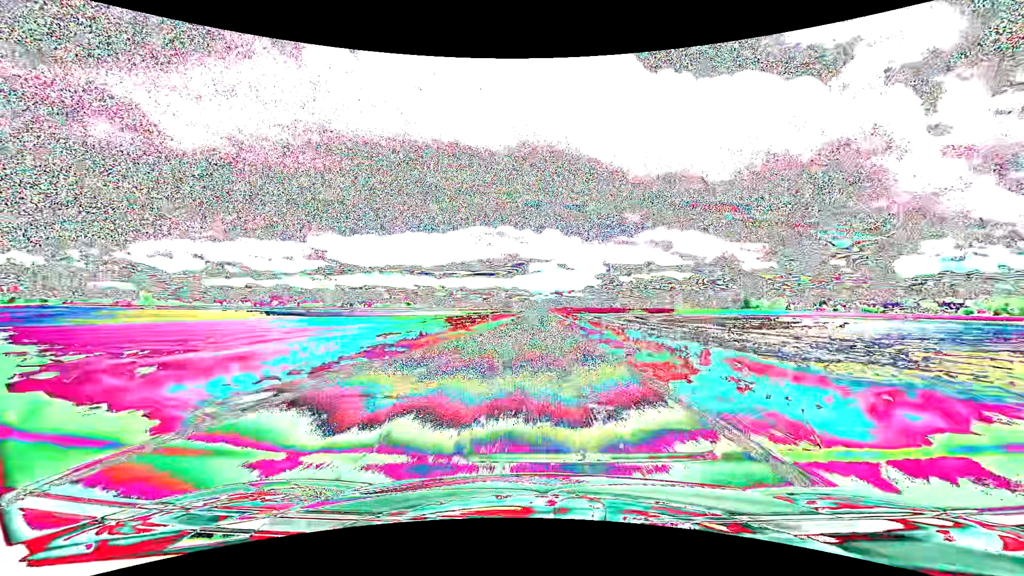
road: tertiary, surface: asphalt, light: Day
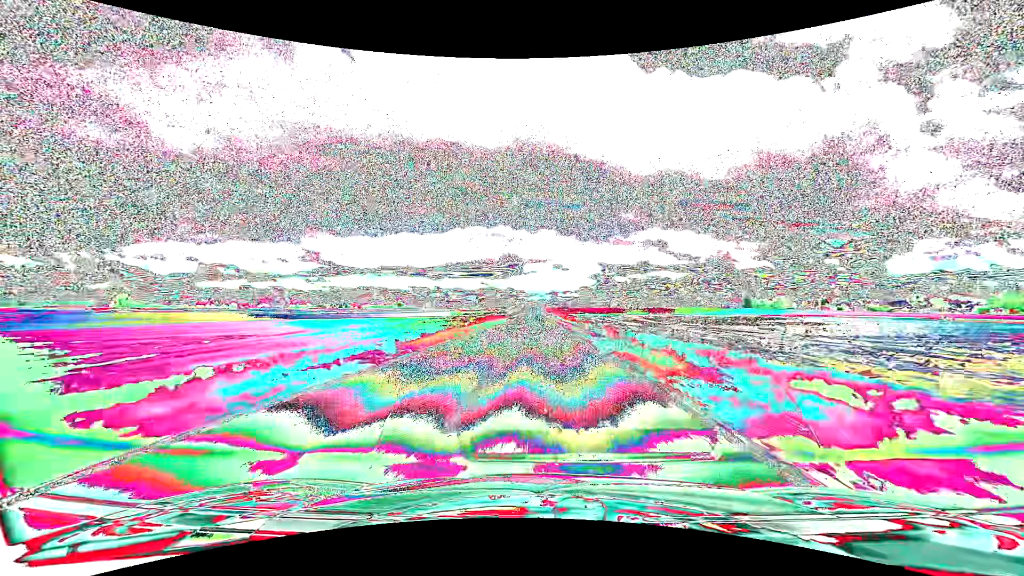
(+0.1, +16.9) m; 0°
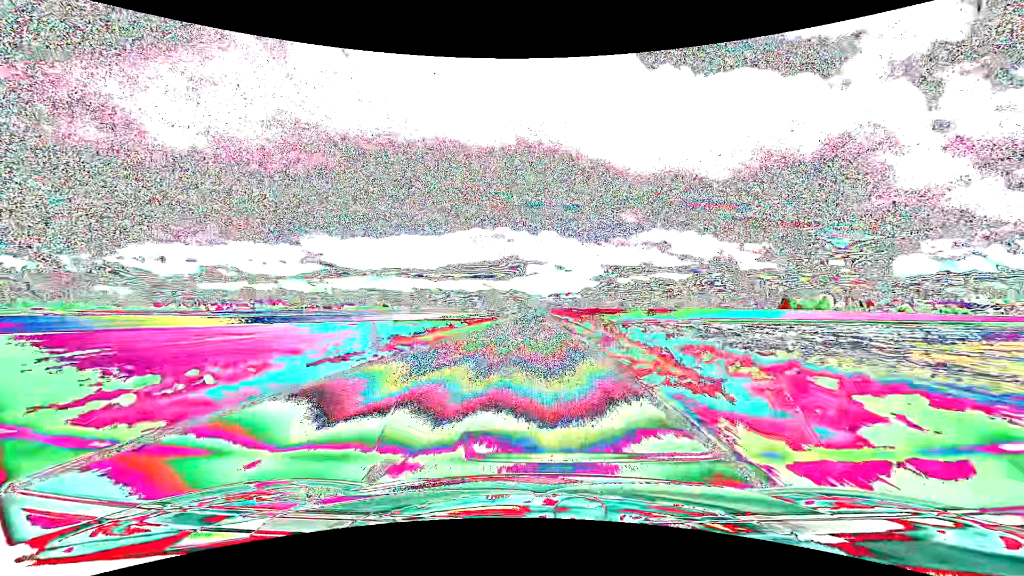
(+0.2, +67.7) m; 0°
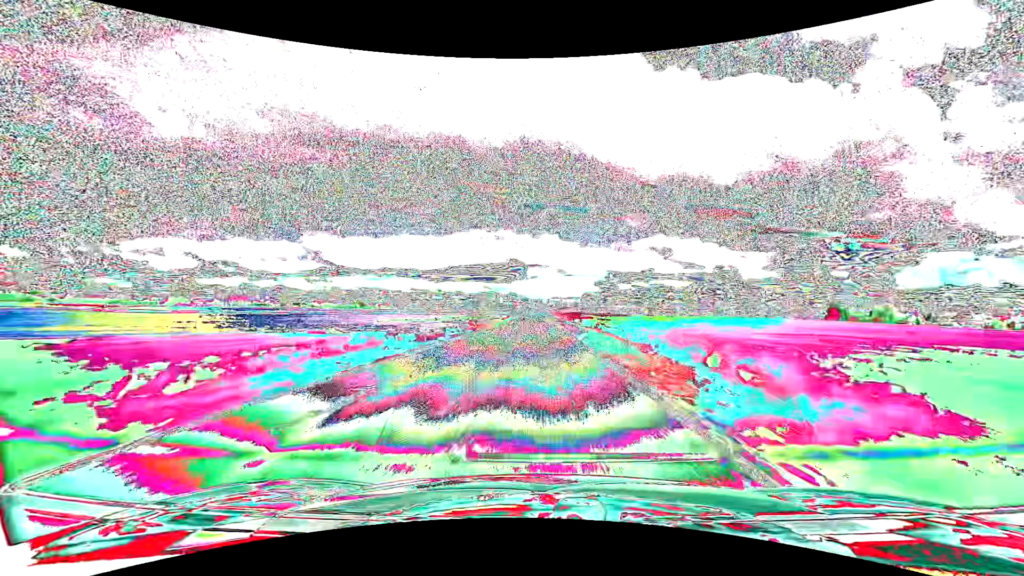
(-0.2, +68.7) m; 0°
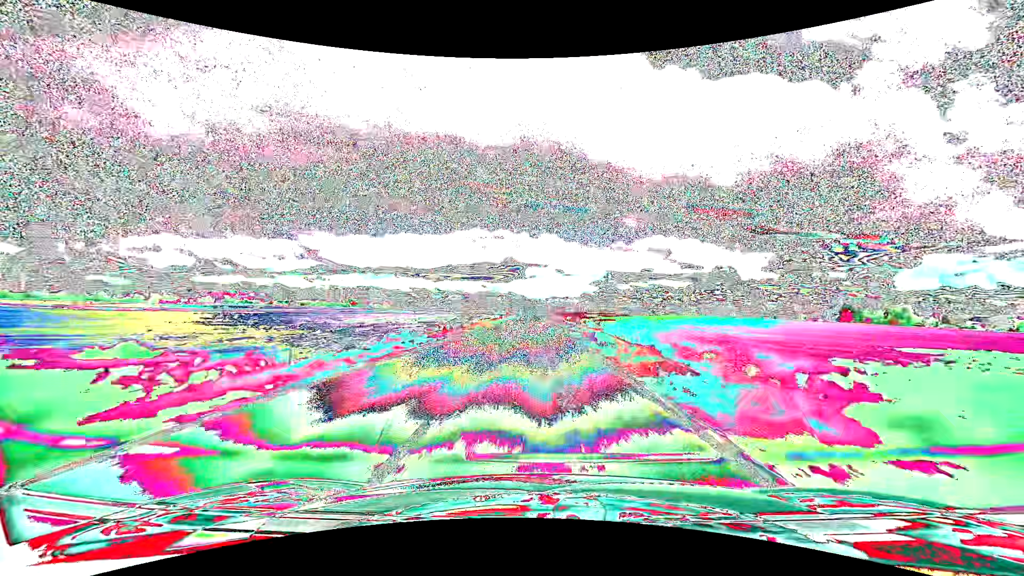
(0.0, +17.2) m; 0°
(0, +10) (0, +20) (0, +30) (0, +40) (0, +50) (0, +60) (0, +70) (0, +80) (0, +90) (0, +100) m
